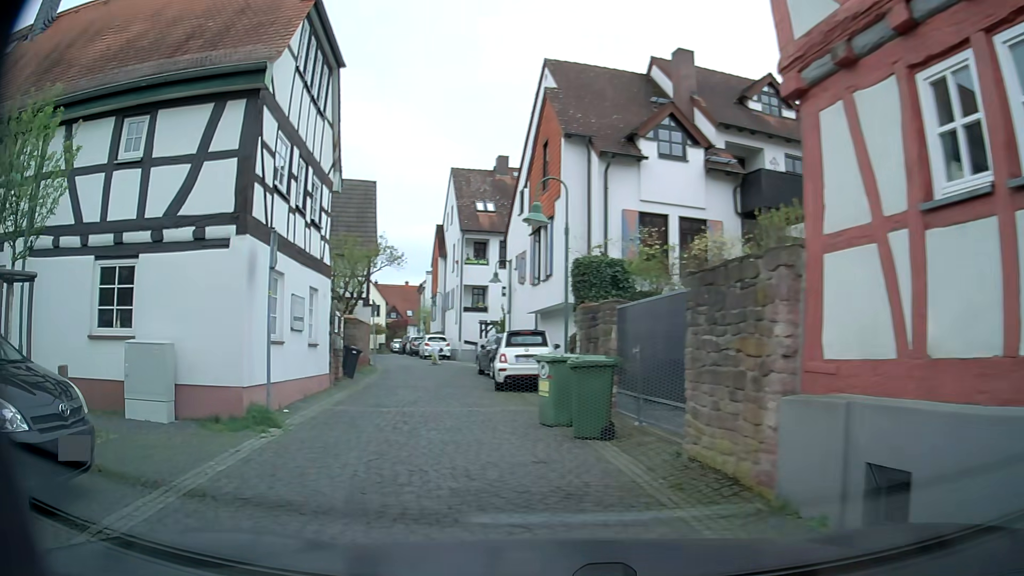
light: Day
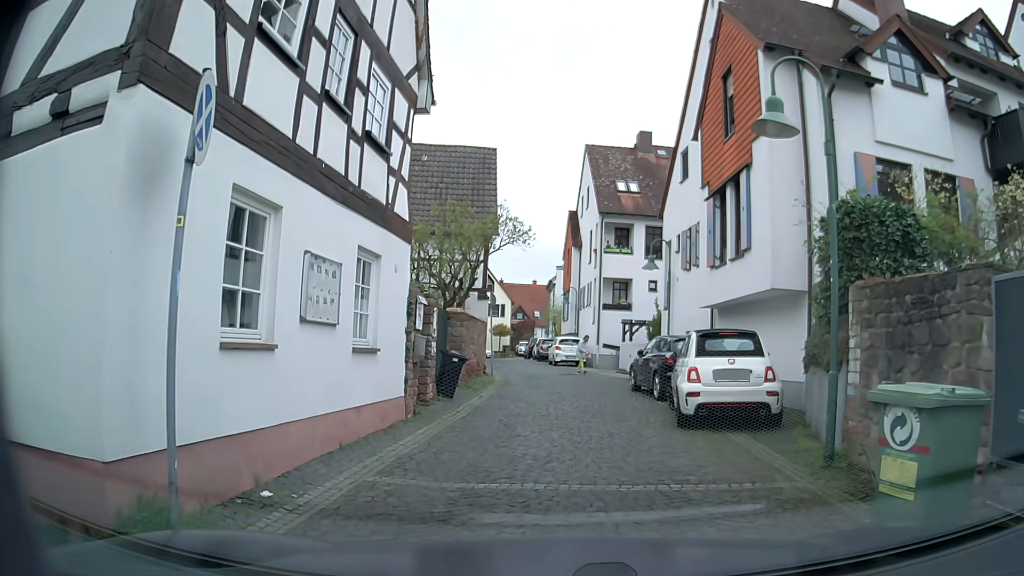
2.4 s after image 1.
(-0.9, +6.4) m; -12°
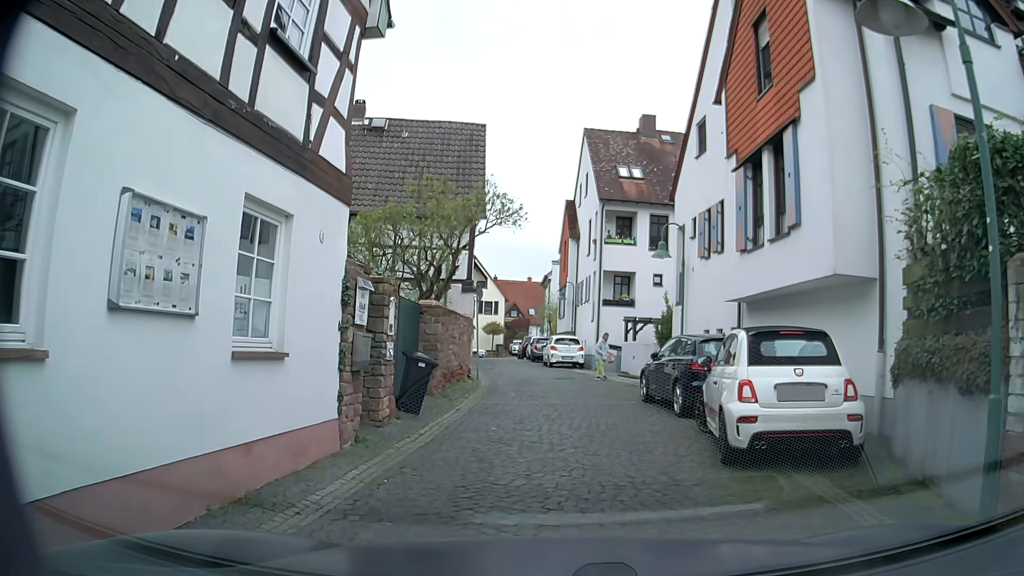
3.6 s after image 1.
(+0.1, +3.0) m; +2°
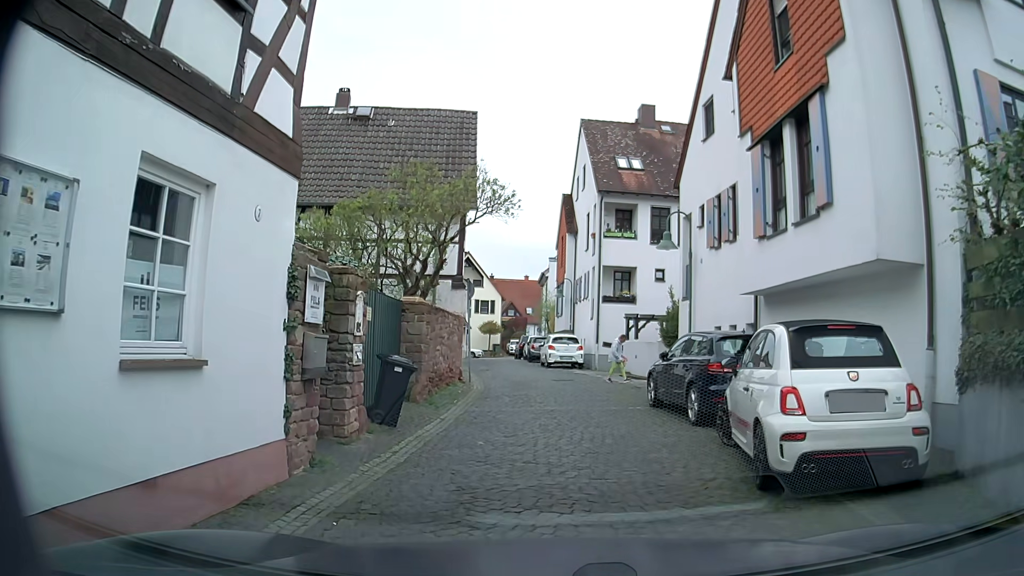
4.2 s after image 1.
(0.0, +1.5) m; 0°
